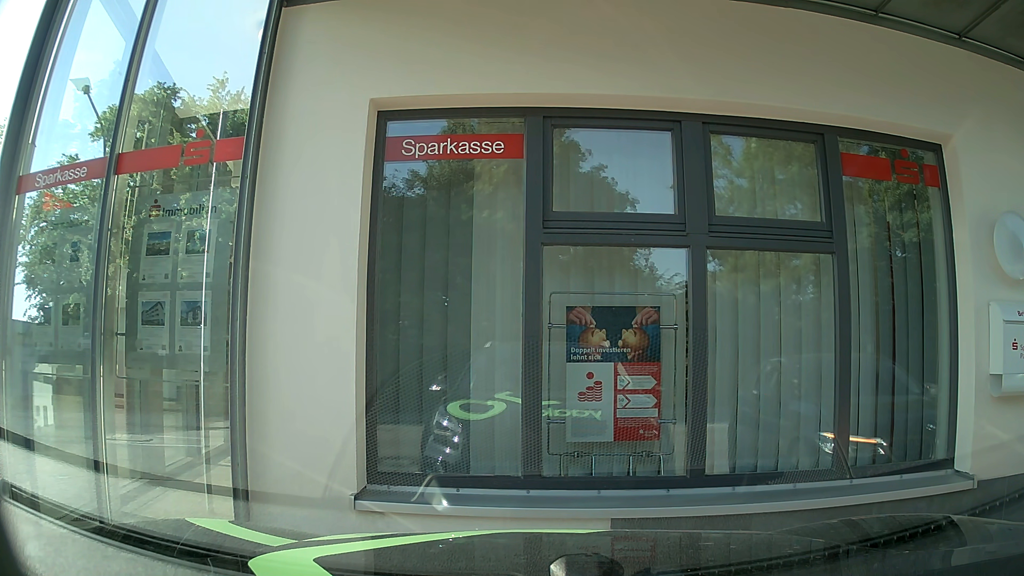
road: unclassified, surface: asphalt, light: Day
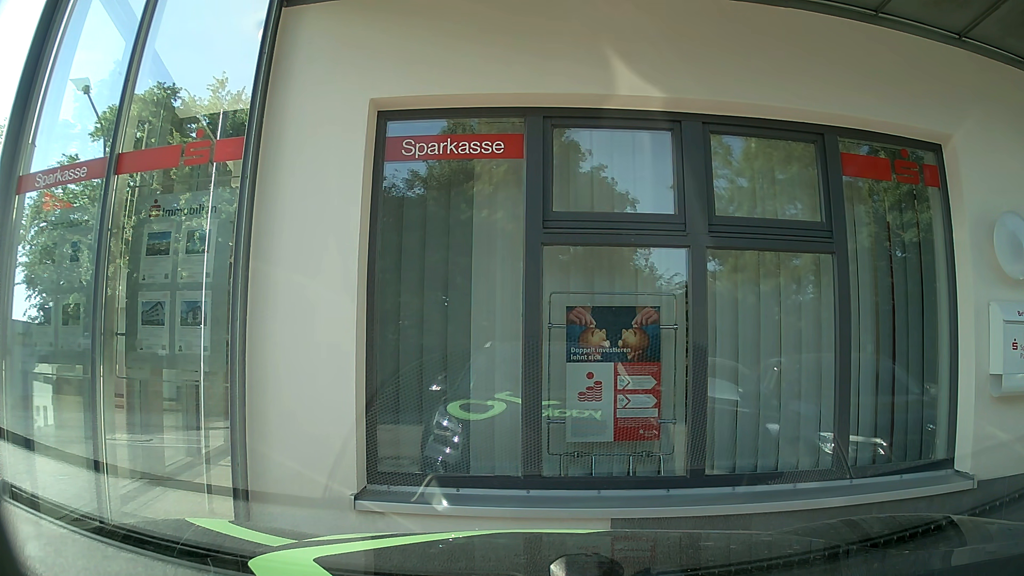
(0.0, 0.0) m; 0°
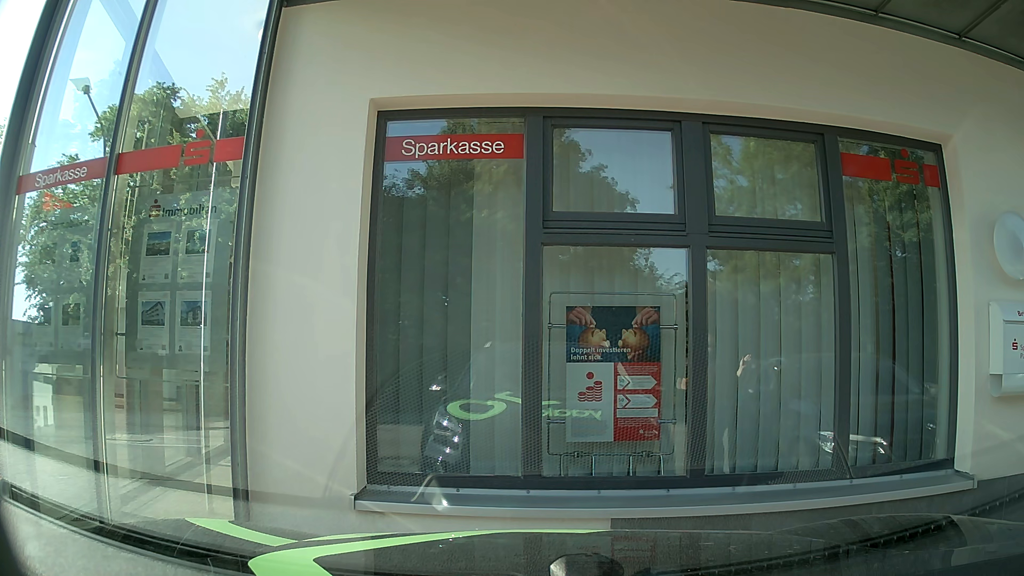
(0.0, 0.0) m; 0°
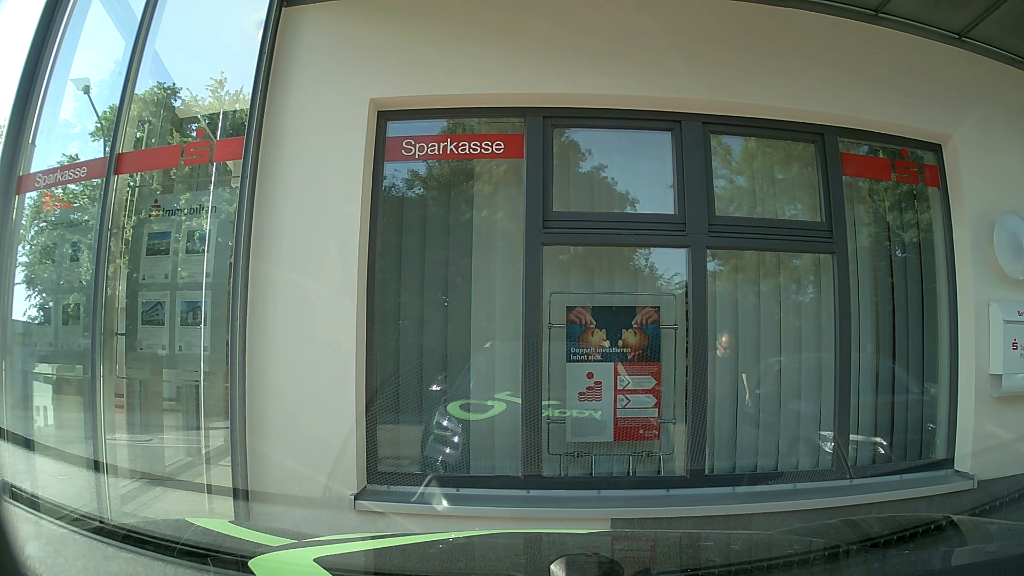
(0.0, 0.0) m; 0°
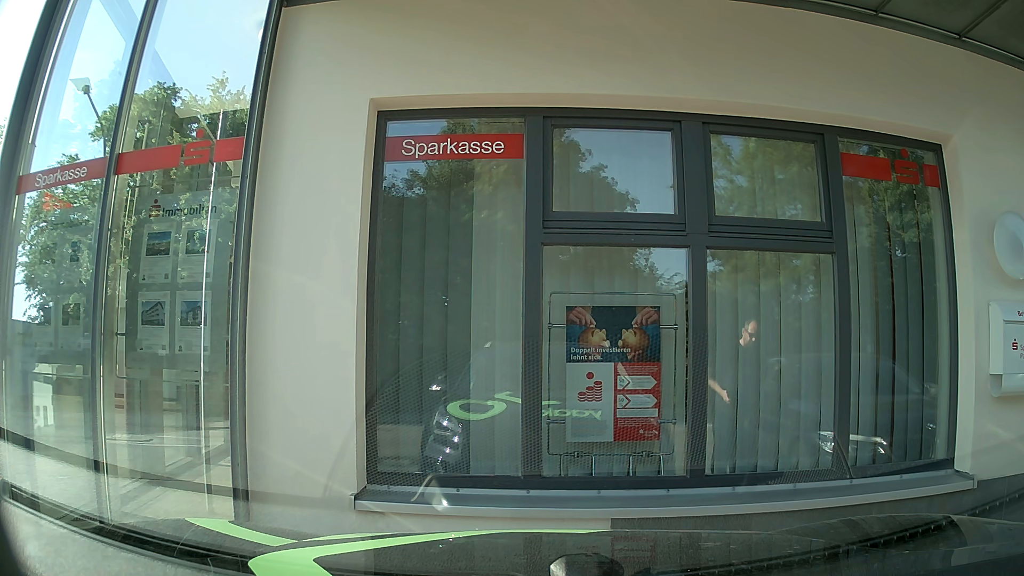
(0.0, 0.0) m; 0°
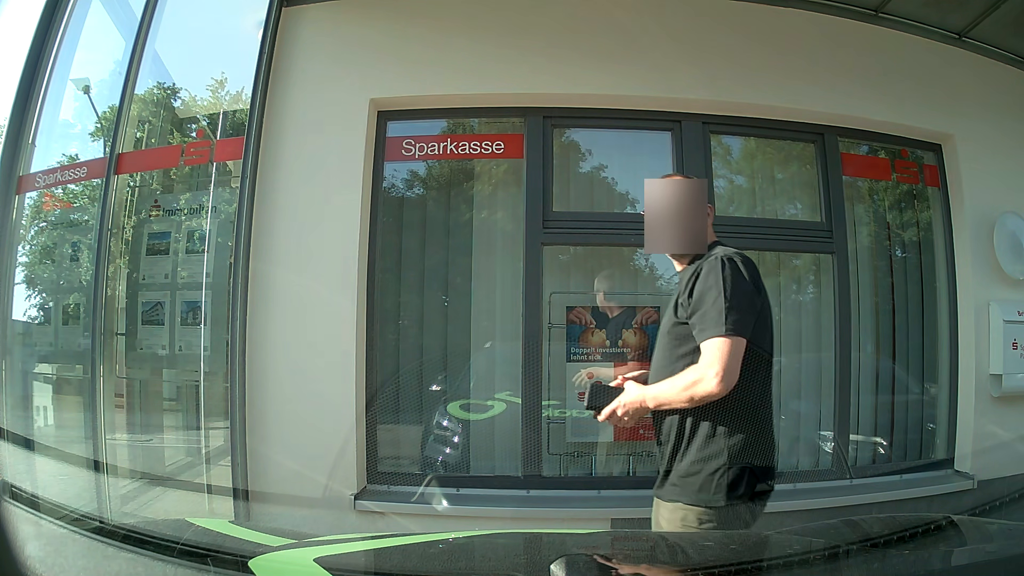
(0.0, 0.0) m; 0°
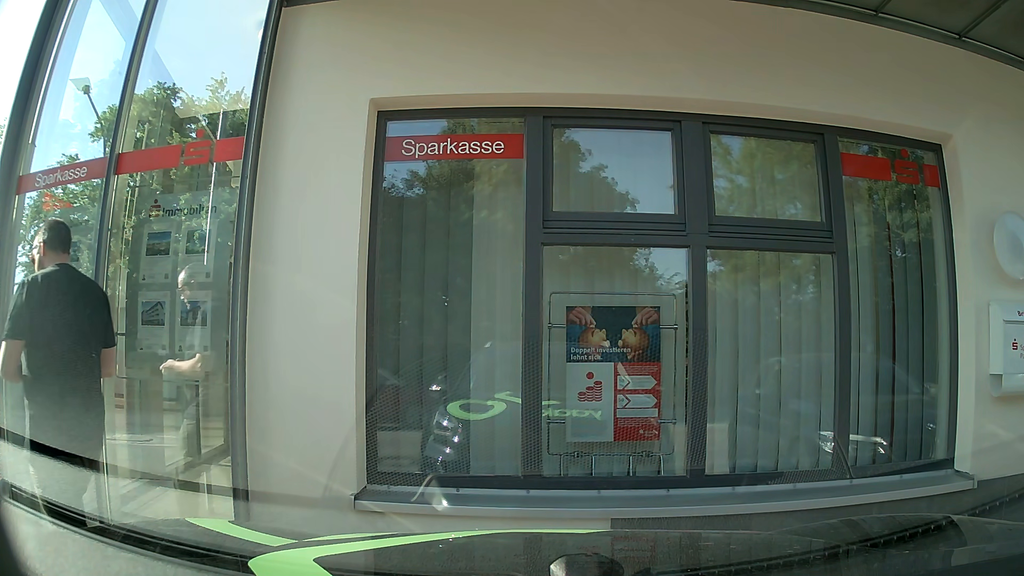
(0.0, 0.0) m; 0°
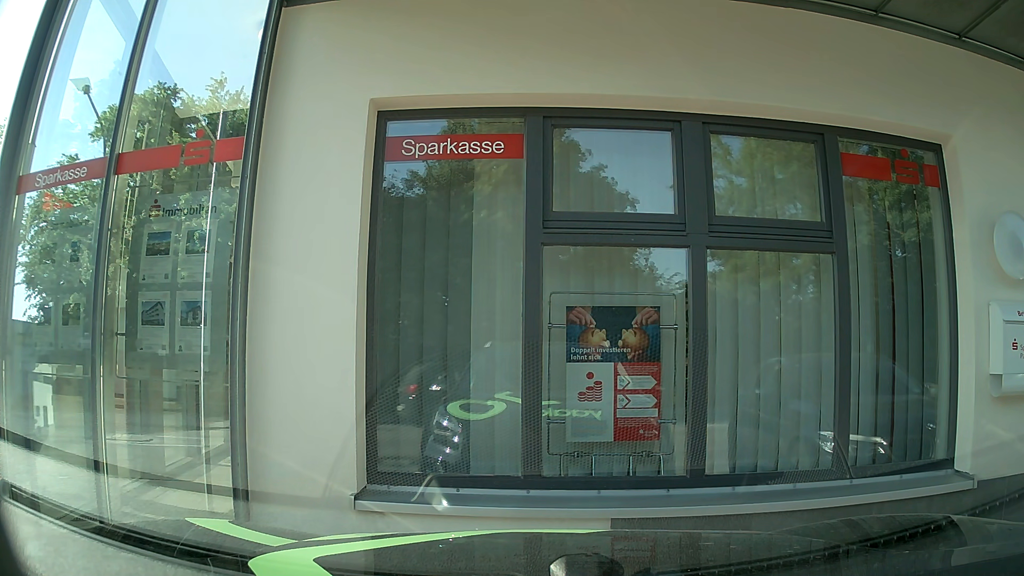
(0.0, 0.0) m; 0°
